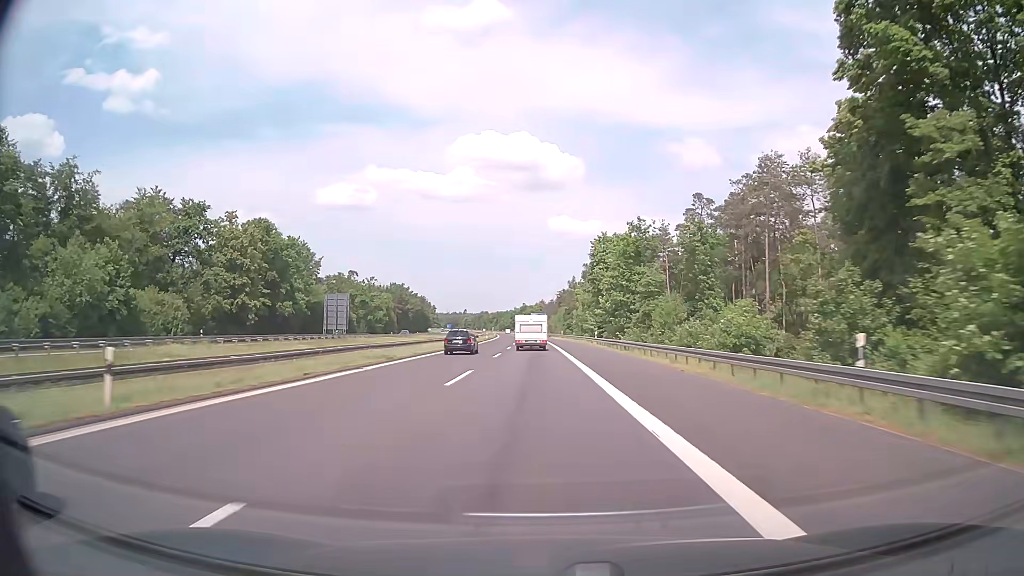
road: motorway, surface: asphalt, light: Day
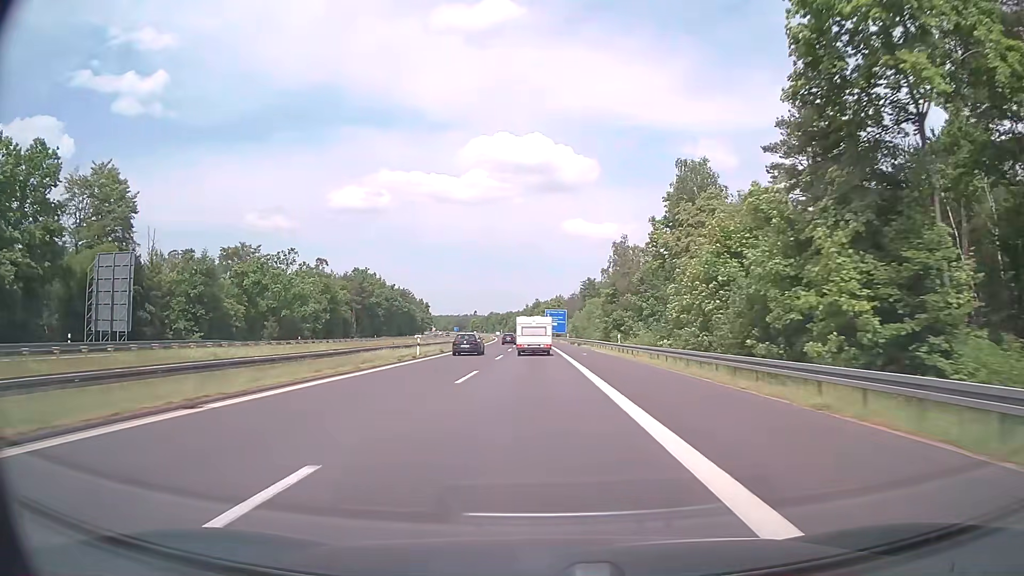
(-0.6, +69.5) m; -1°
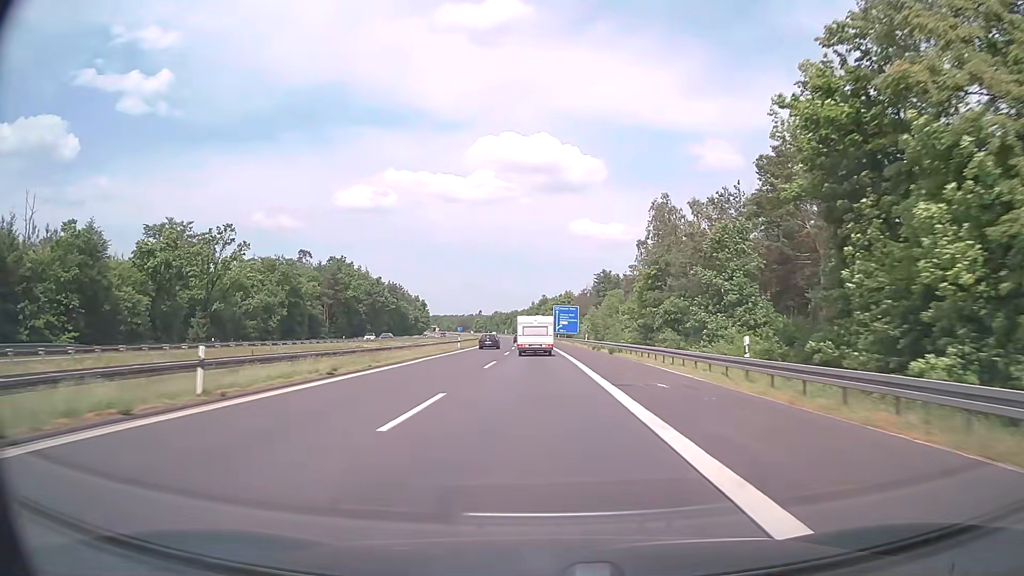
(-0.3, +27.2) m; -1°
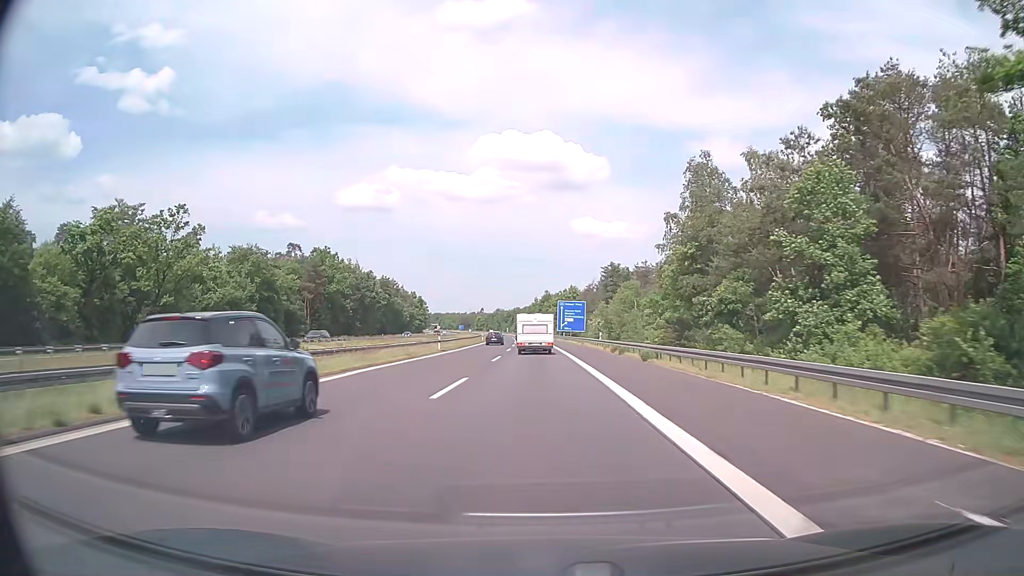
(0.0, +13.6) m; 0°
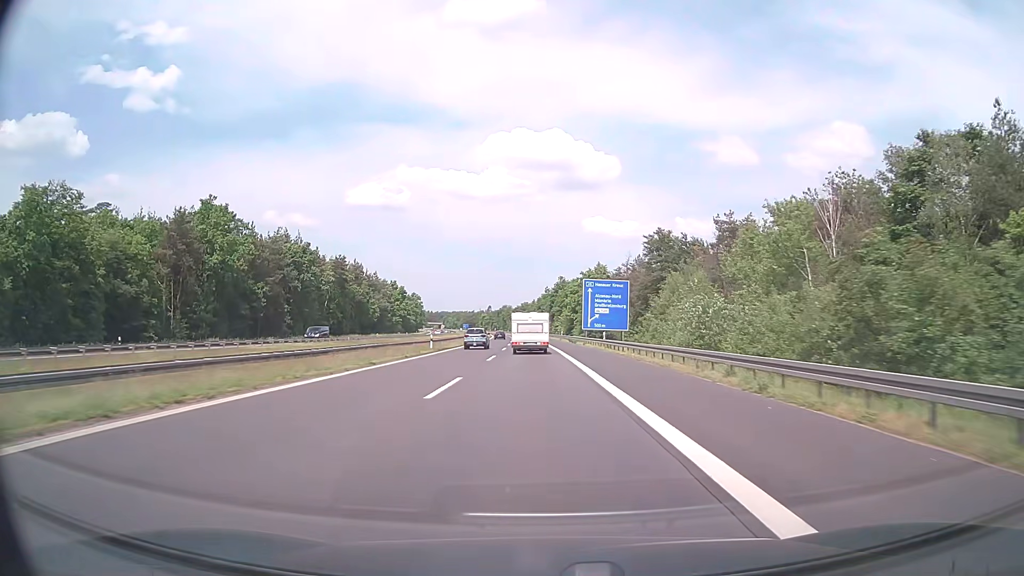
(-0.4, +53.8) m; -1°
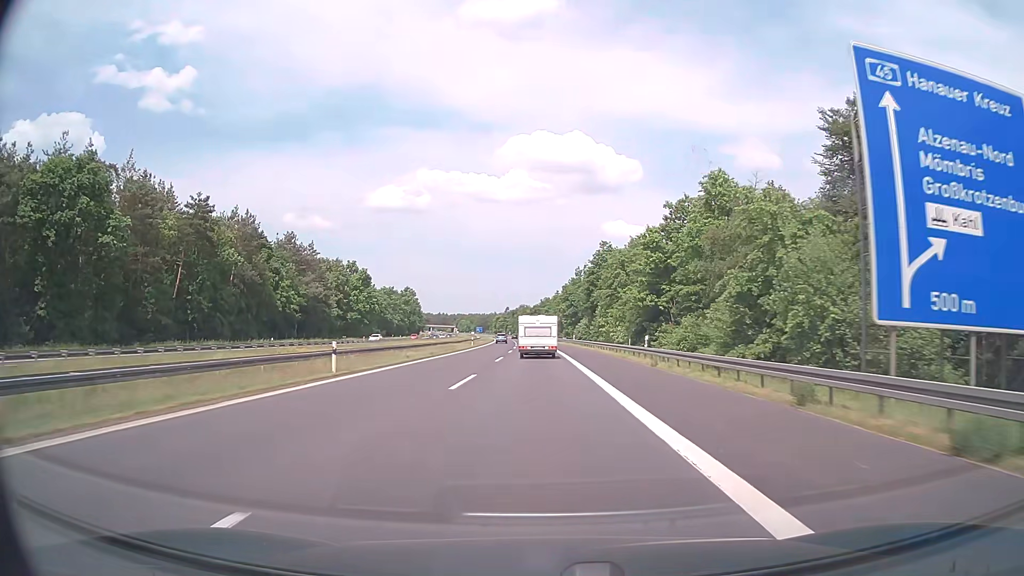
(-1.2, +68.4) m; -2°
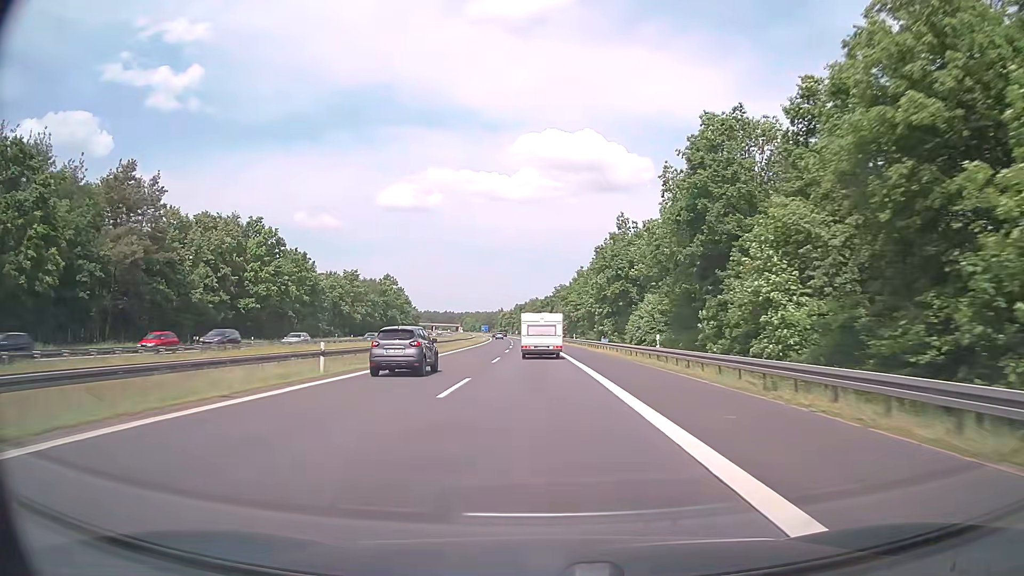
(-0.5, +56.2) m; -1°
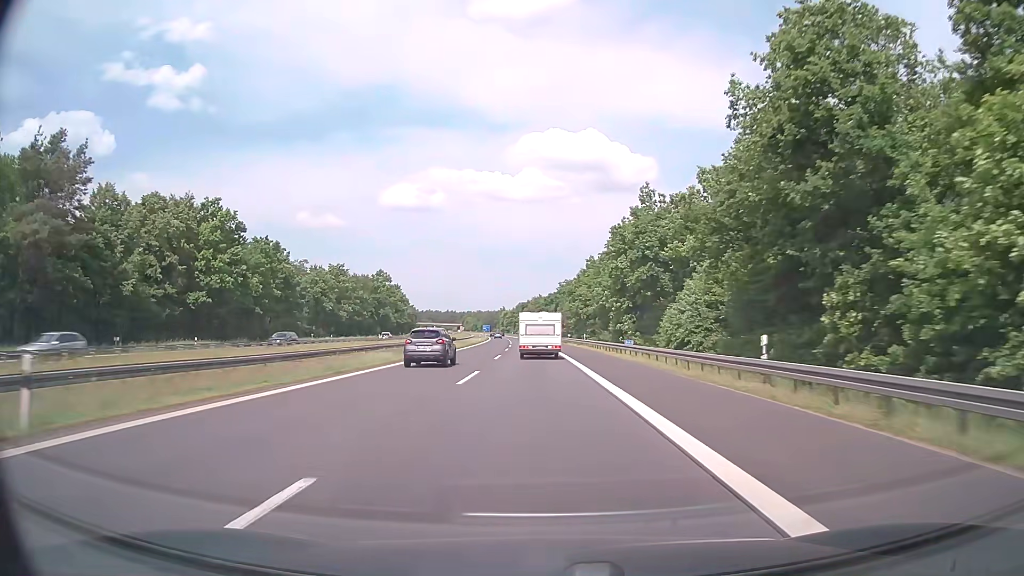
(0.0, +14.2) m; 0°
(0, +10) (0, +20) (0, +30) (0, +40) (-1, +50) (-1, +60) (-1, +70) (-2, +80) (-2, +90) (-2, +100) m
